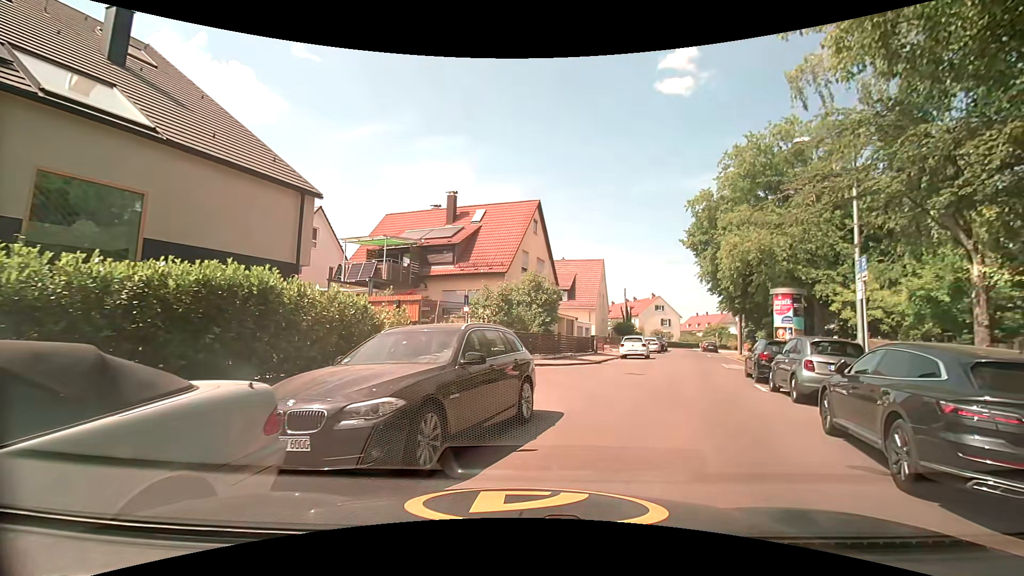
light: Day
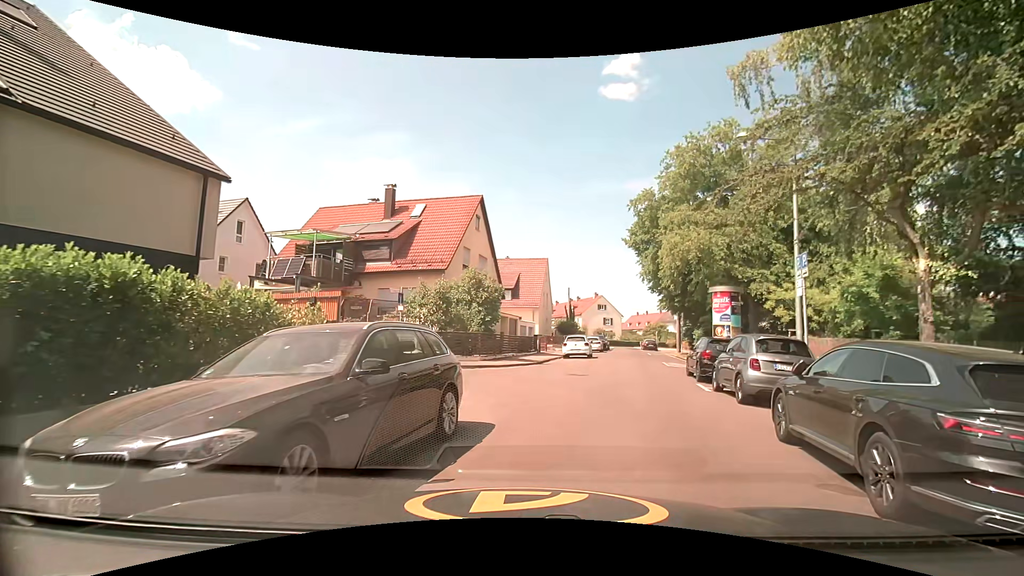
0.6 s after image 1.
(+0.1, +1.2) m; +6°
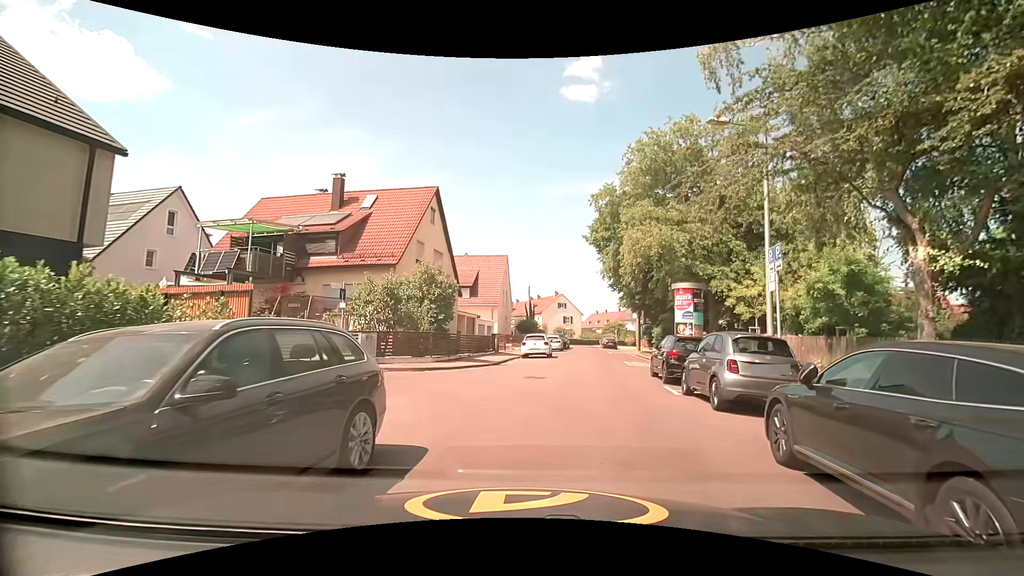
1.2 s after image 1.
(+0.1, +1.6) m; +5°
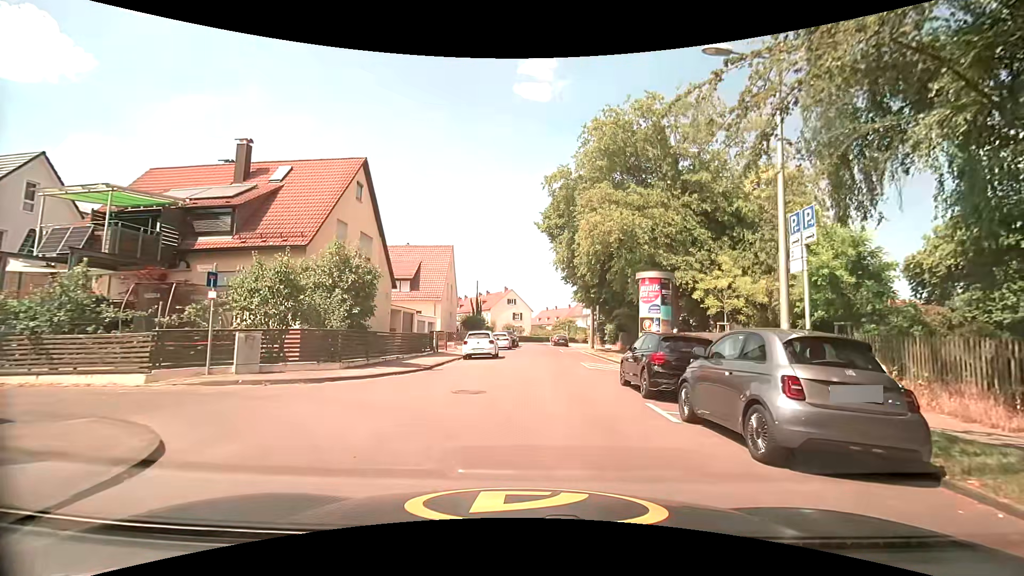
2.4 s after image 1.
(+0.3, +4.3) m; +8°
